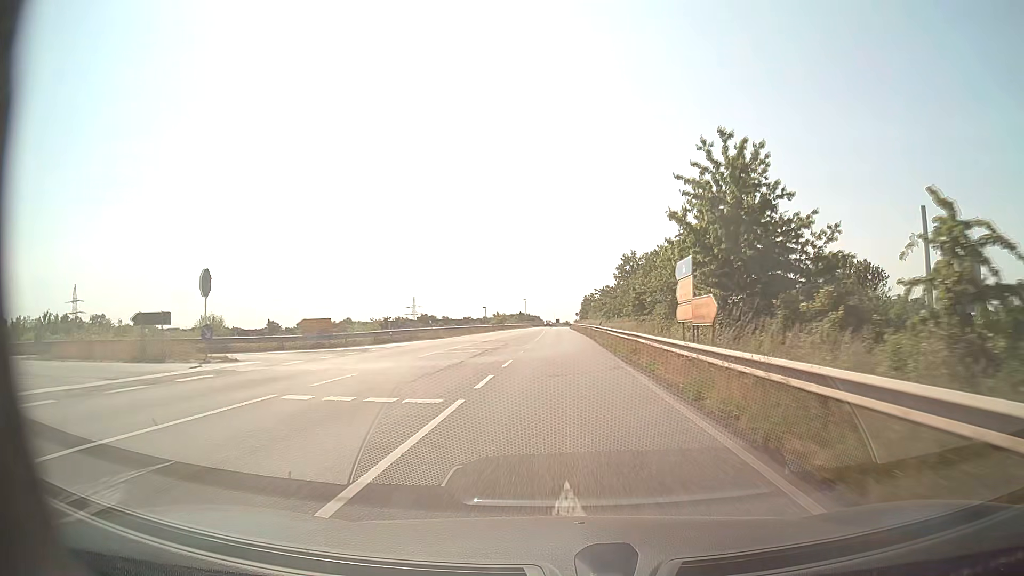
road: secondary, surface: asphalt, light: Day
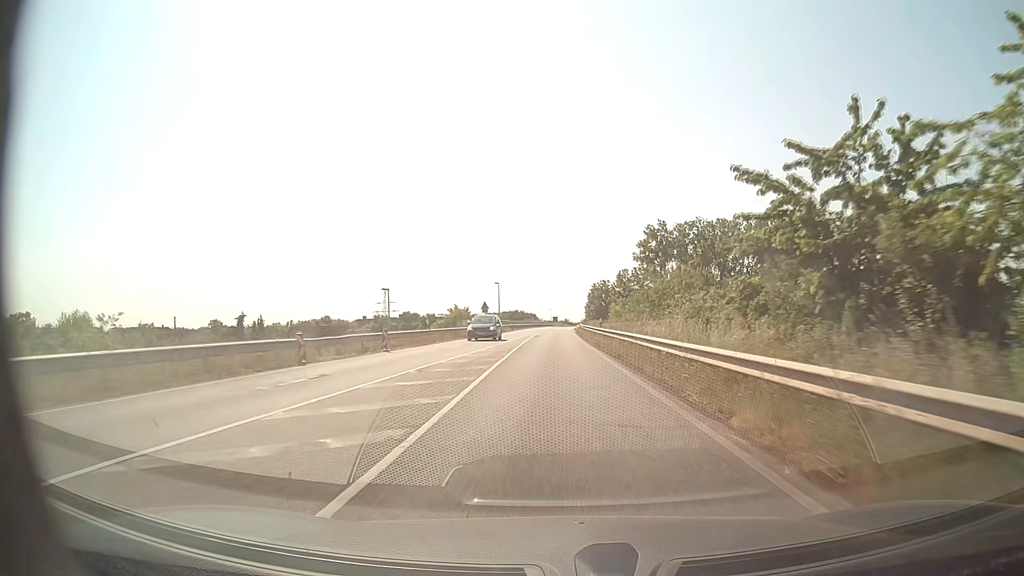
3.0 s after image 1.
(+0.1, +57.3) m; 0°
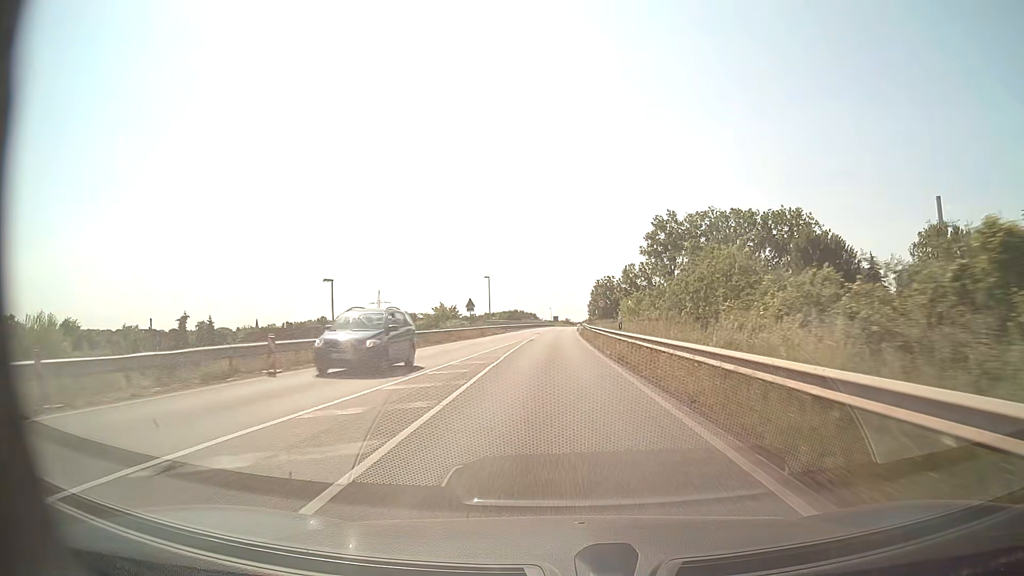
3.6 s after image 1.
(0.0, +11.5) m; 0°
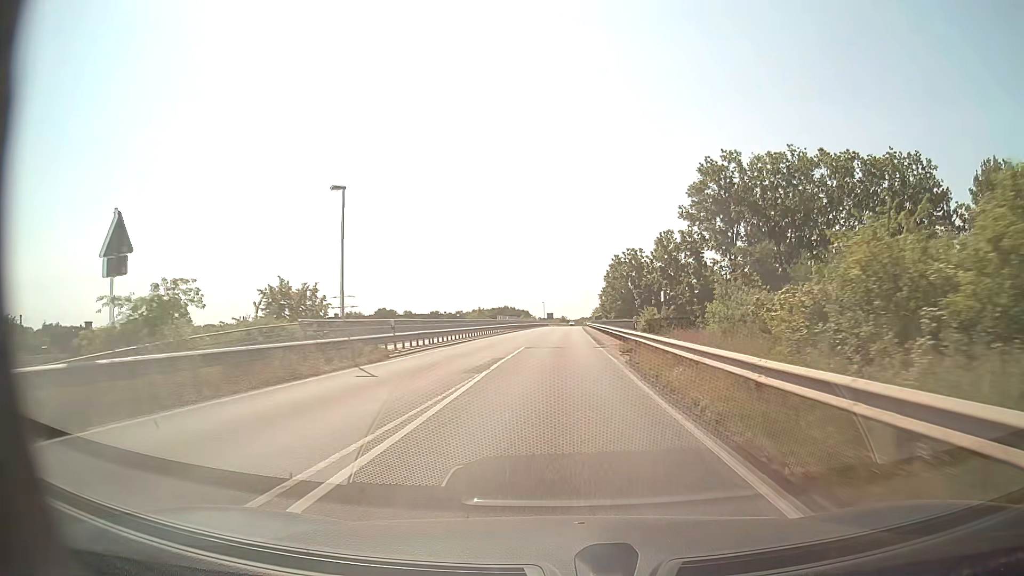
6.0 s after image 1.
(-0.1, +46.1) m; 0°
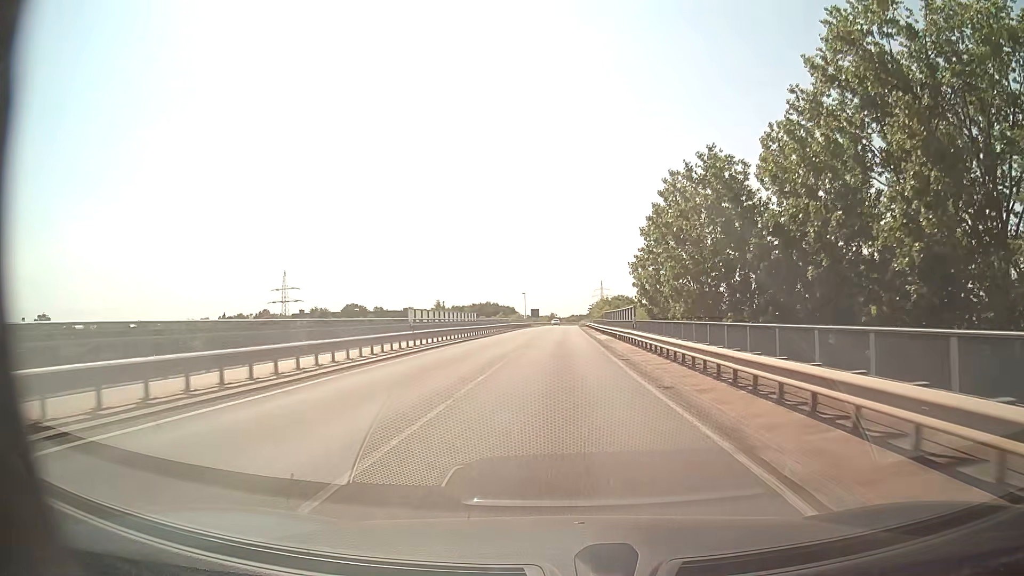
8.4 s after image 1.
(+0.7, +46.0) m; +1°
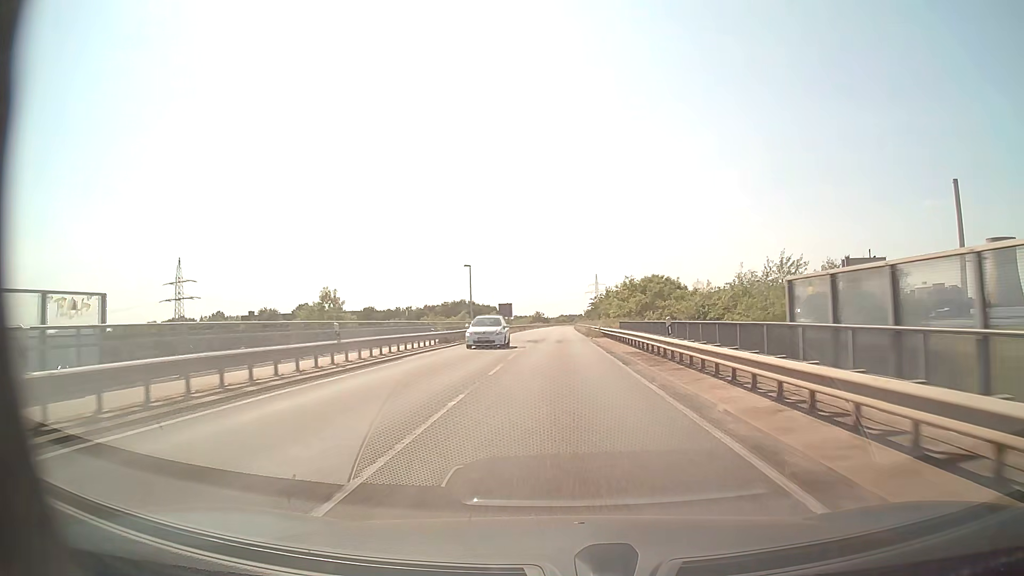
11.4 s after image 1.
(+0.5, +57.6) m; +1°
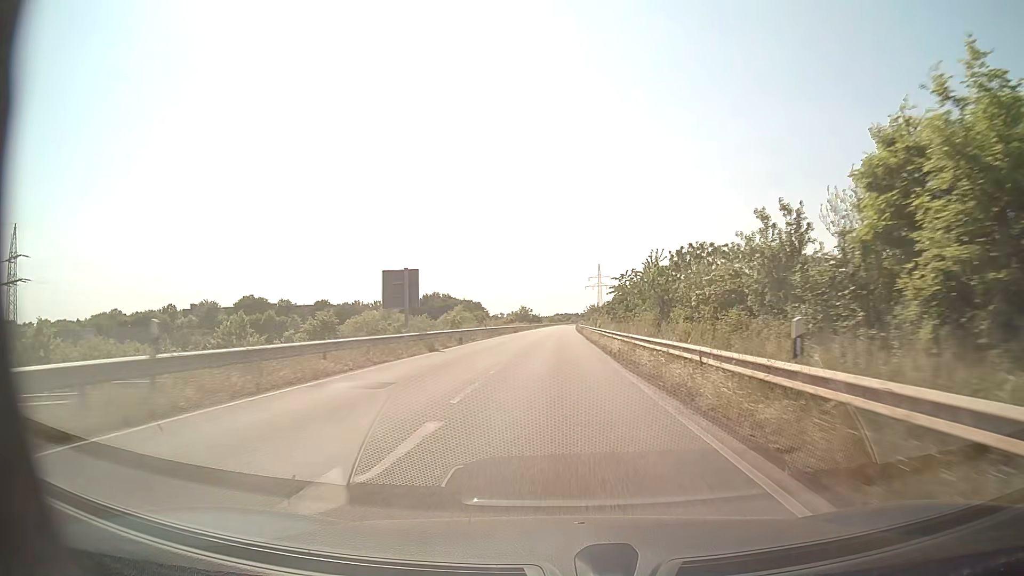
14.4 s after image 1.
(+0.4, +57.5) m; 0°
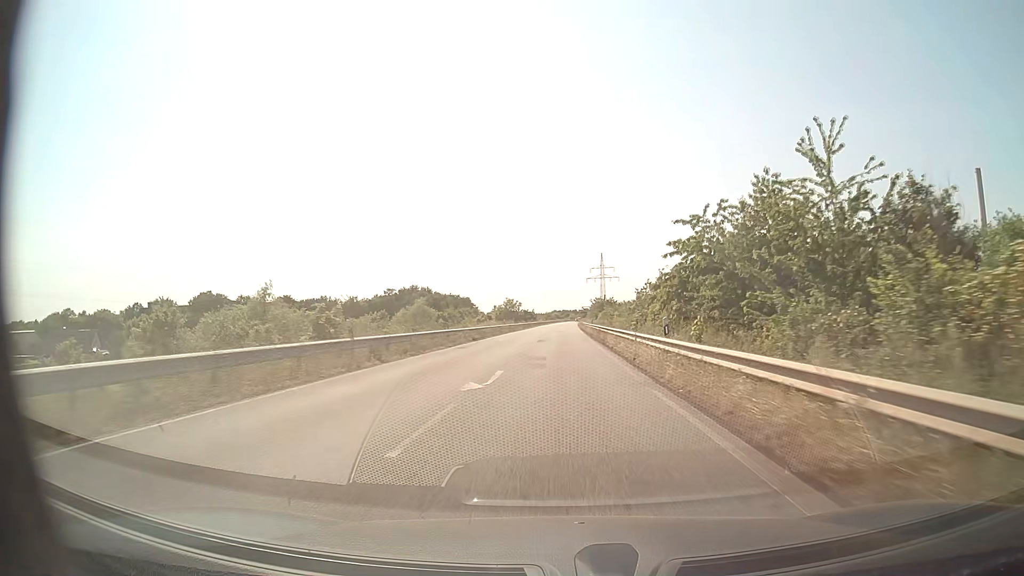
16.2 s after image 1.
(+0.1, +34.5) m; 0°
(0, +10) (0, +20) (0, +30) (0, +40) (0, +50) (0, +60) (+1, +70) (+1, +80) (+1, +90) (+1, +100) m
